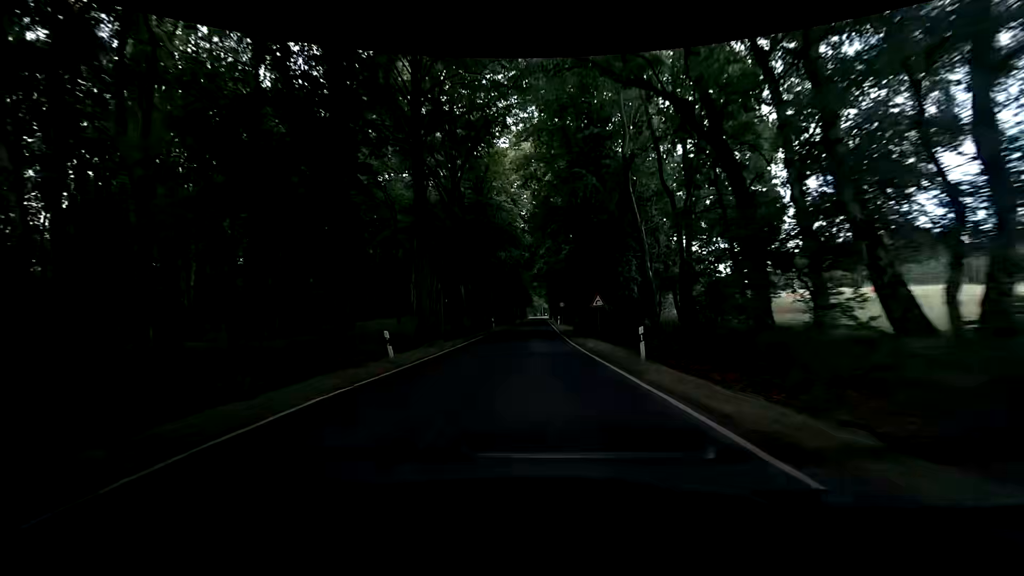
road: tertiary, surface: asphalt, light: Day
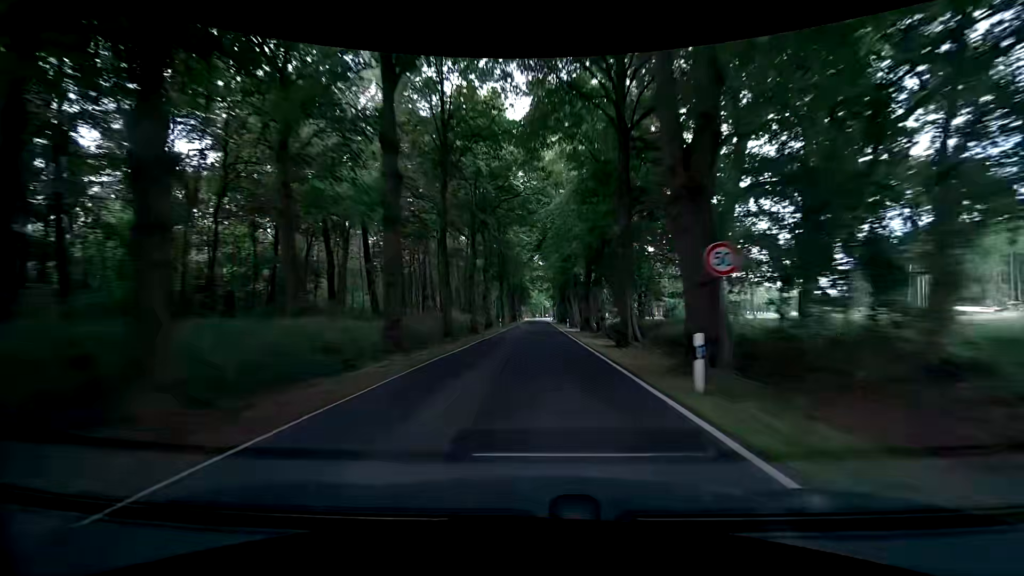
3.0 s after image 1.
(-0.1, +47.6) m; 0°
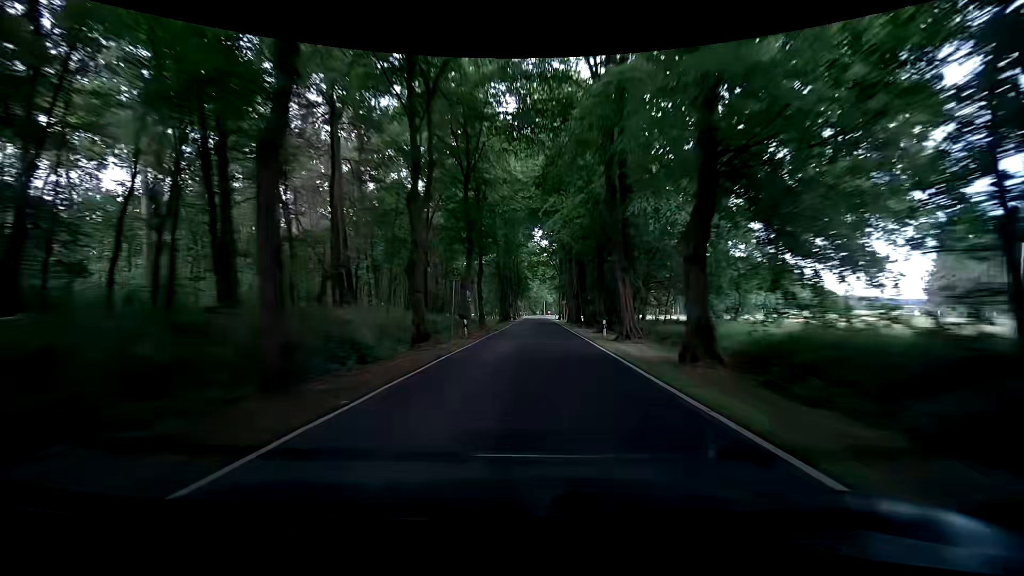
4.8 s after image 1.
(+0.3, +27.4) m; 0°
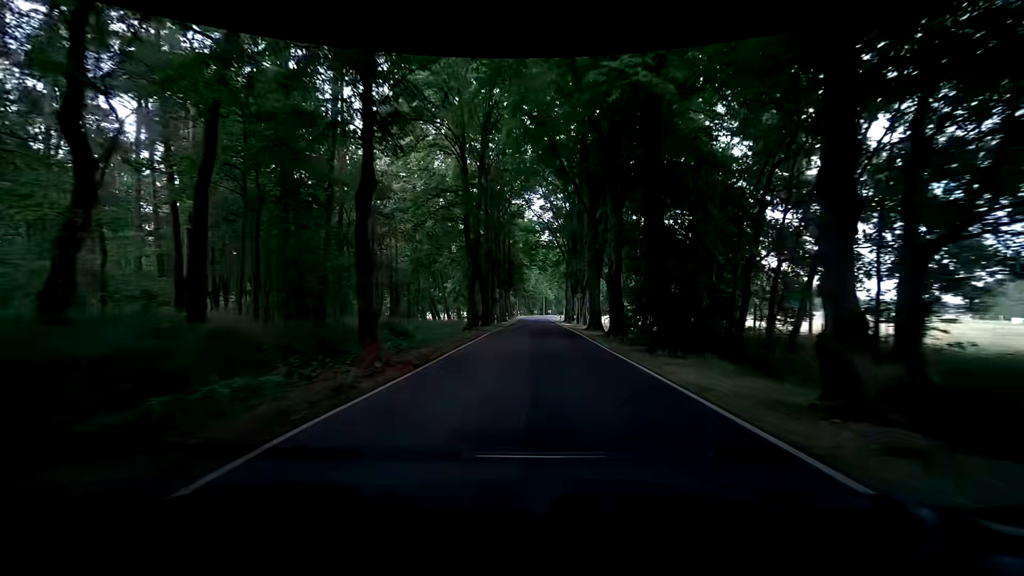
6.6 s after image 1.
(+0.2, +25.8) m; +1°
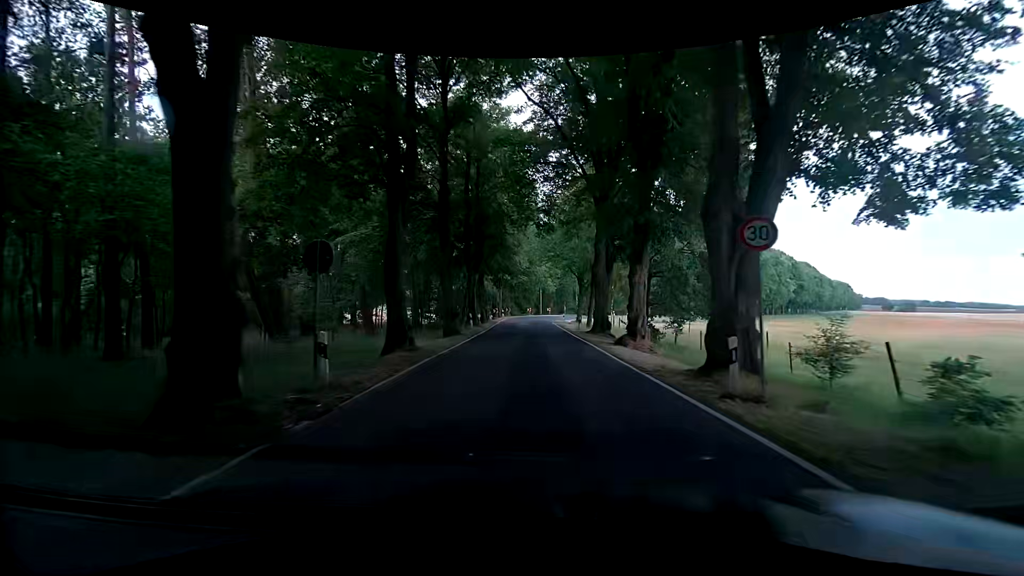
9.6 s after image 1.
(+0.1, +35.3) m; 0°
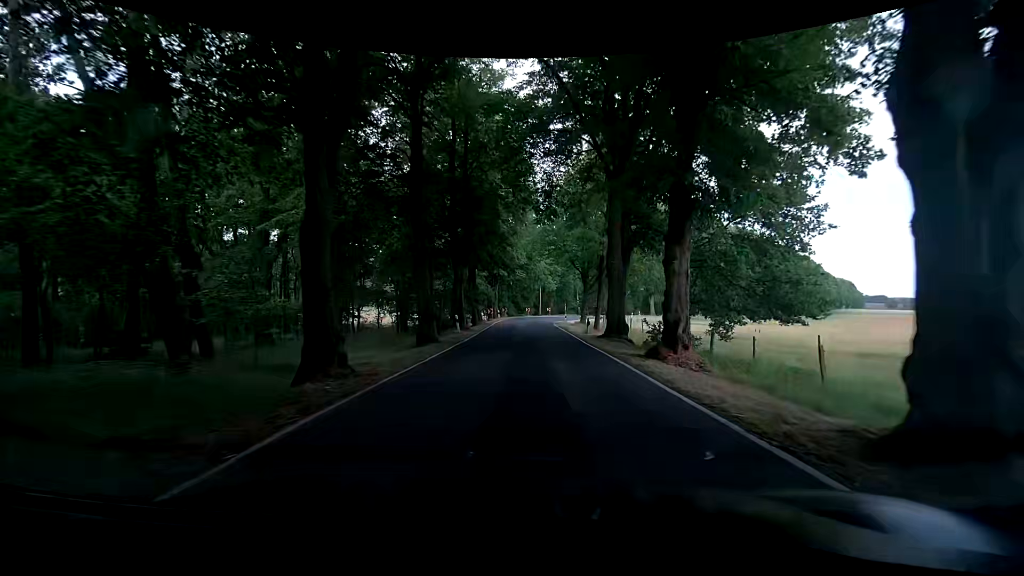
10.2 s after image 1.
(+0.1, +5.7) m; +3°
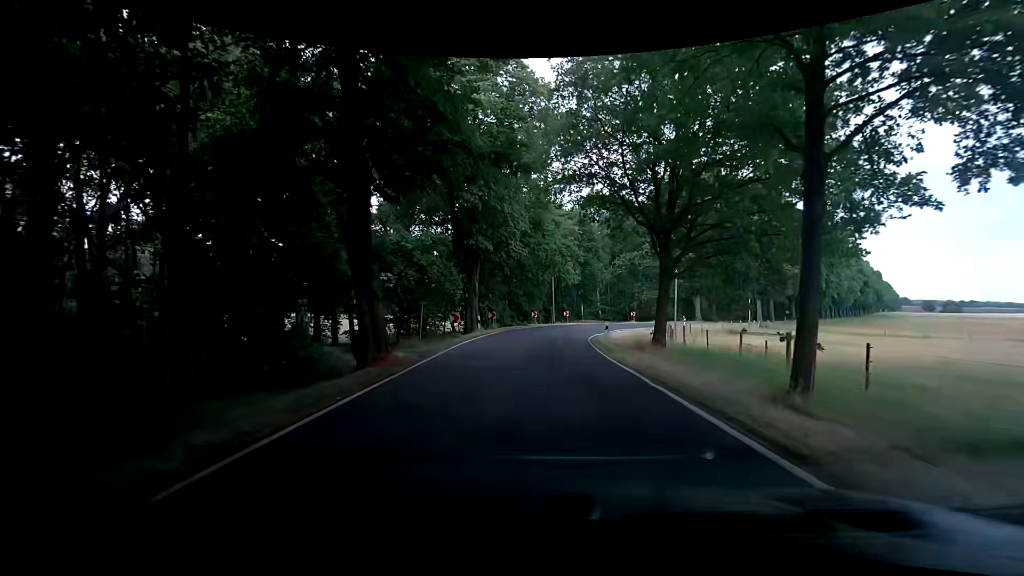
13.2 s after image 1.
(-0.6, +27.3) m; -2°
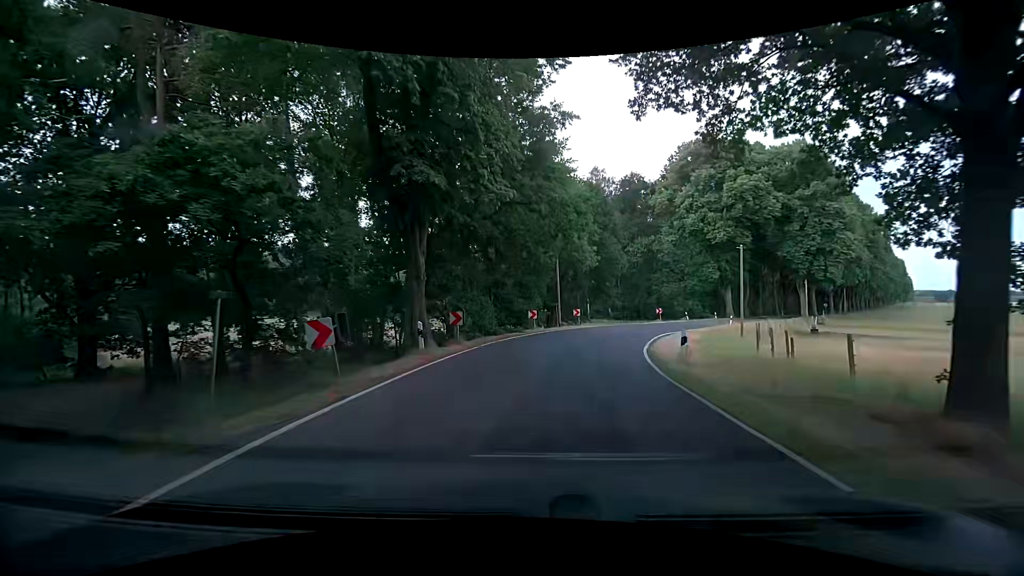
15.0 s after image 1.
(-0.1, +15.5) m; -1°
(0, +10) (+2, +20) (+4, +30) (+8, +39) (+13, +48) (+19, +56) (+25, +64) (+31, +71) (+37, +79) (+43, +87) m
